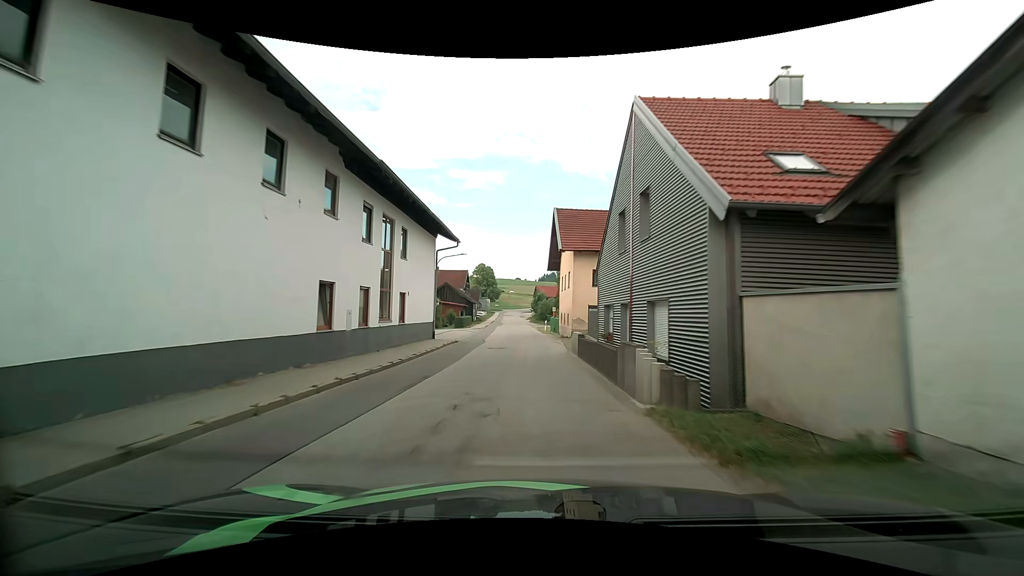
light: Day
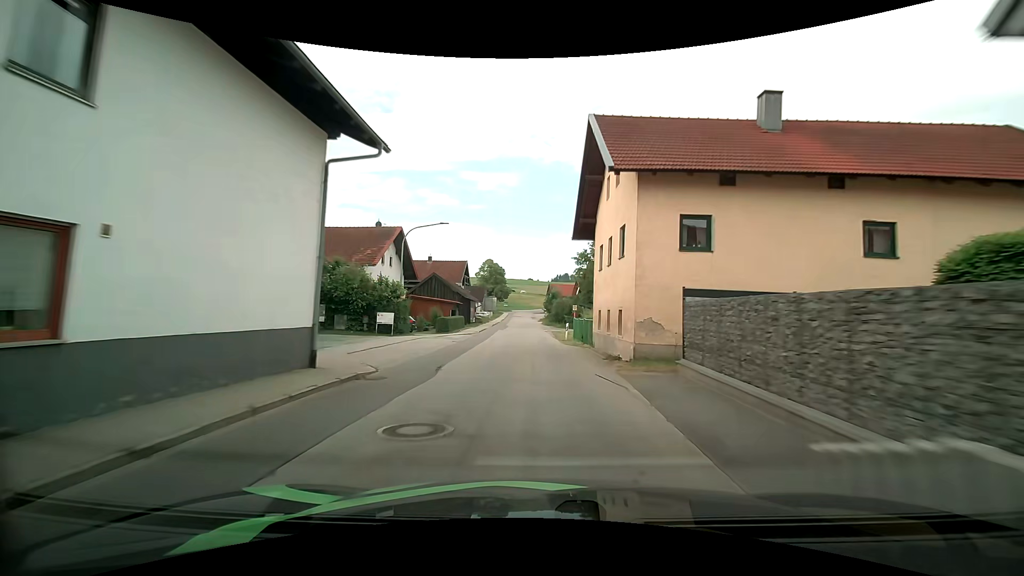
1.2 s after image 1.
(-0.3, +16.6) m; -2°
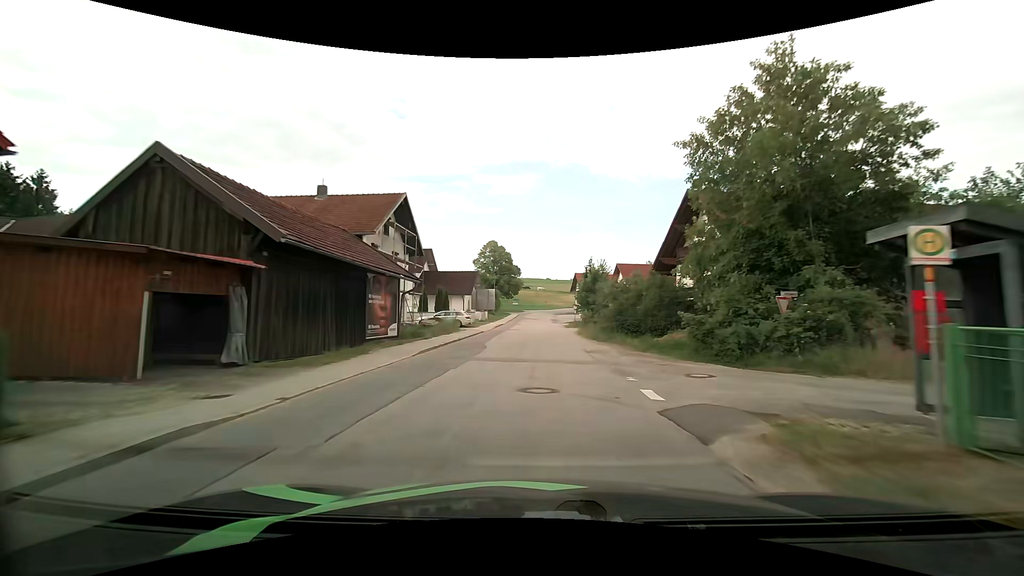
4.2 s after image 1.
(-0.4, +42.9) m; -1°
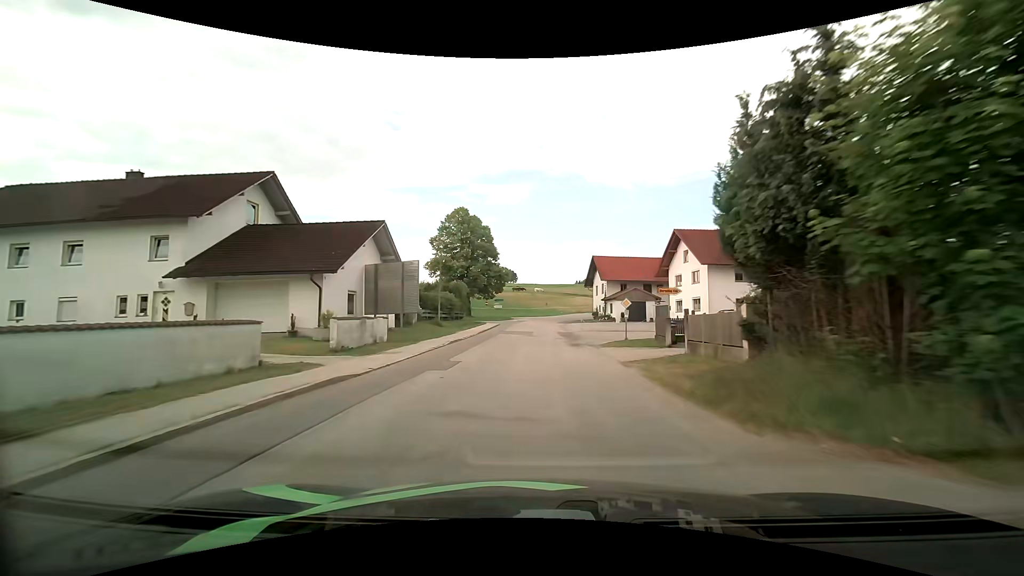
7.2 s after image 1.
(+0.1, +42.3) m; 0°
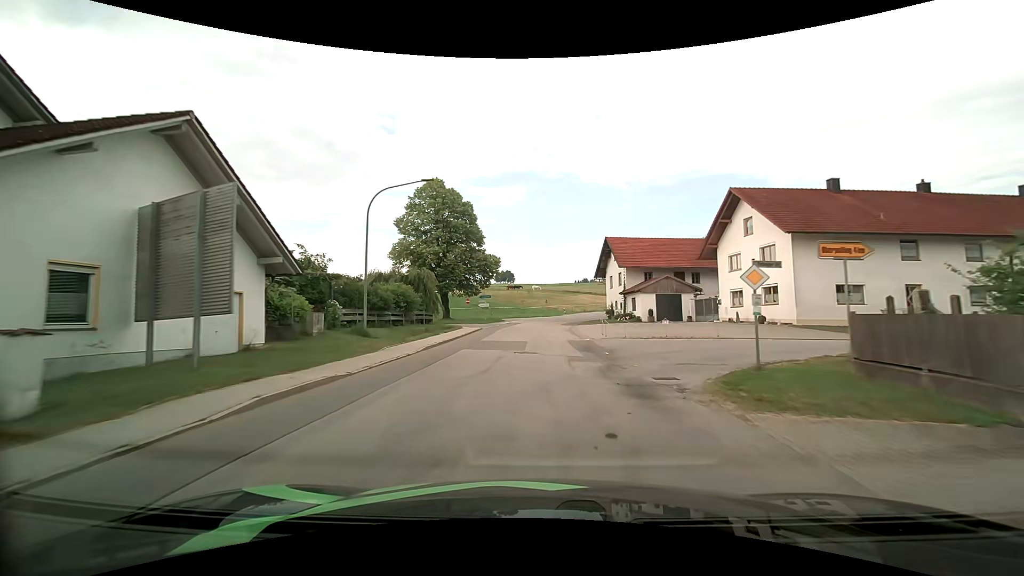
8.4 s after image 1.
(0.0, +16.1) m; 0°
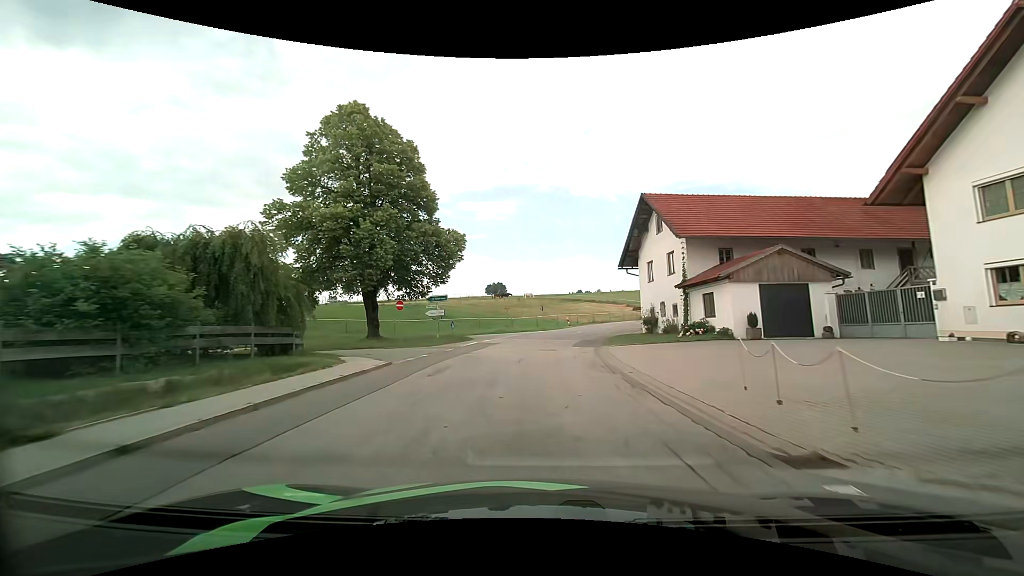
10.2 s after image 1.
(+0.1, +22.7) m; +1°
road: tertiary
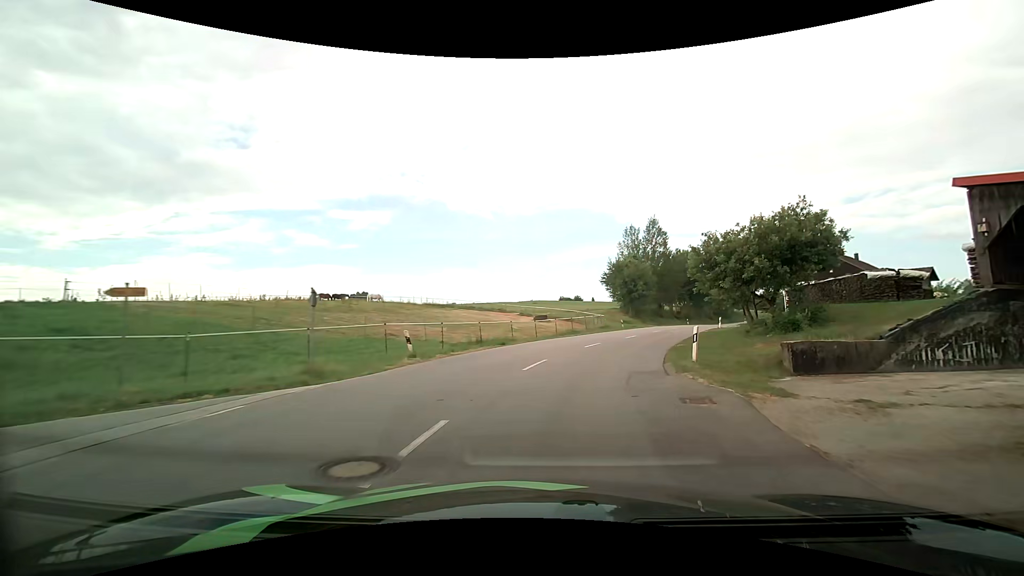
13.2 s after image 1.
(+2.4, +35.2) m; +13°
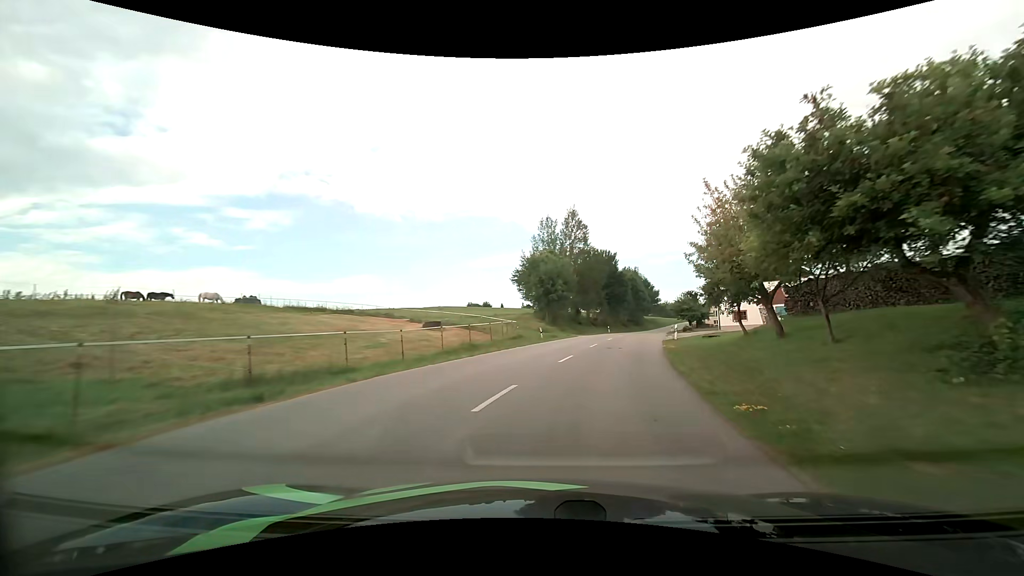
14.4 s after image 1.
(+1.4, +14.5) m; +11°
(+1, +10) (+2, +20) (+4, +30) (+7, +39) (+9, +49) (+12, +59) (+14, +68) (+17, +78) (+20, +88) (+23, +97) m
